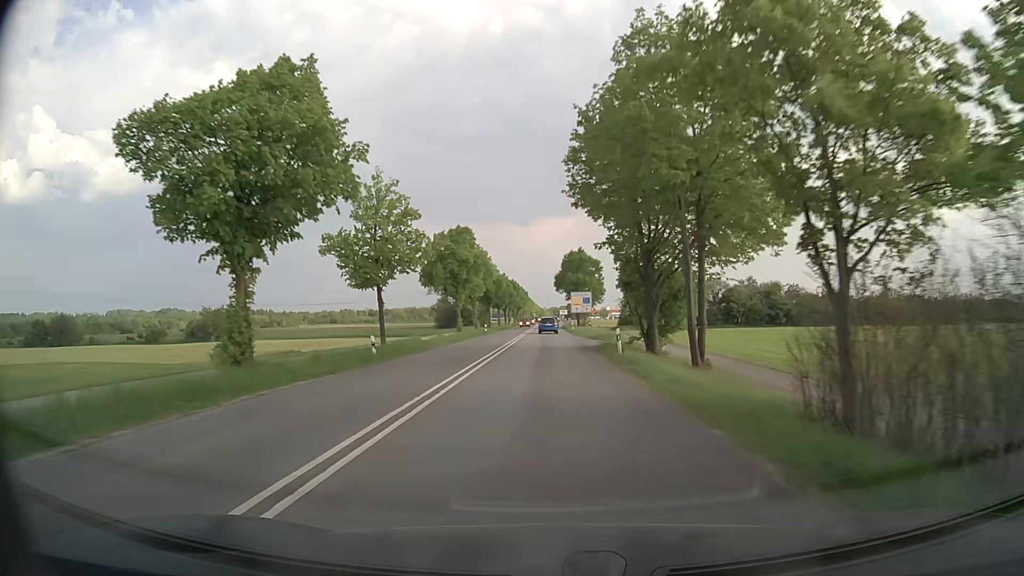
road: secondary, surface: asphalt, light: Day
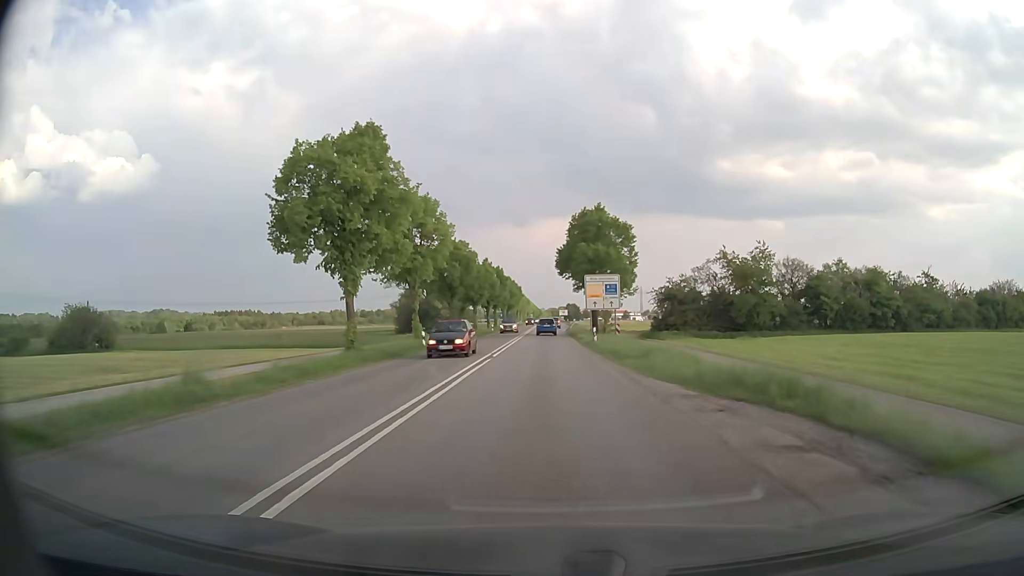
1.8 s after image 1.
(+0.1, +34.4) m; 0°
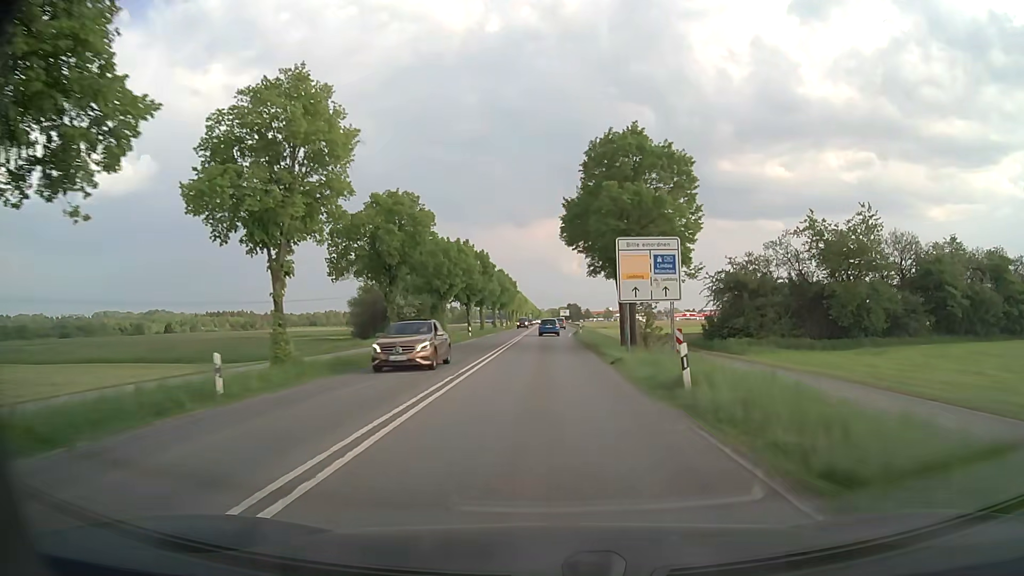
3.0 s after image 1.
(0.0, +22.9) m; 0°
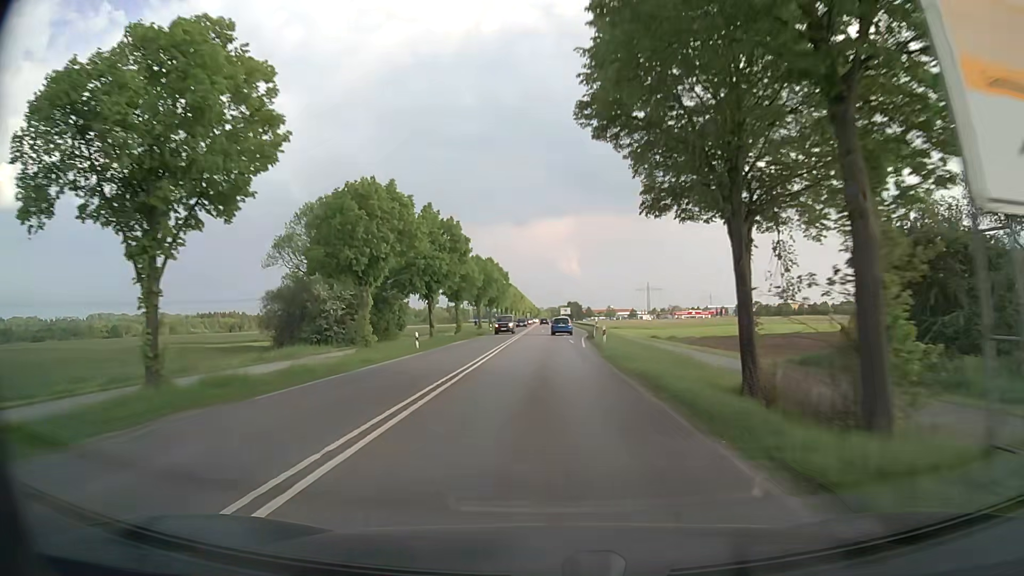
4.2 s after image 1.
(0.0, +22.9) m; 0°
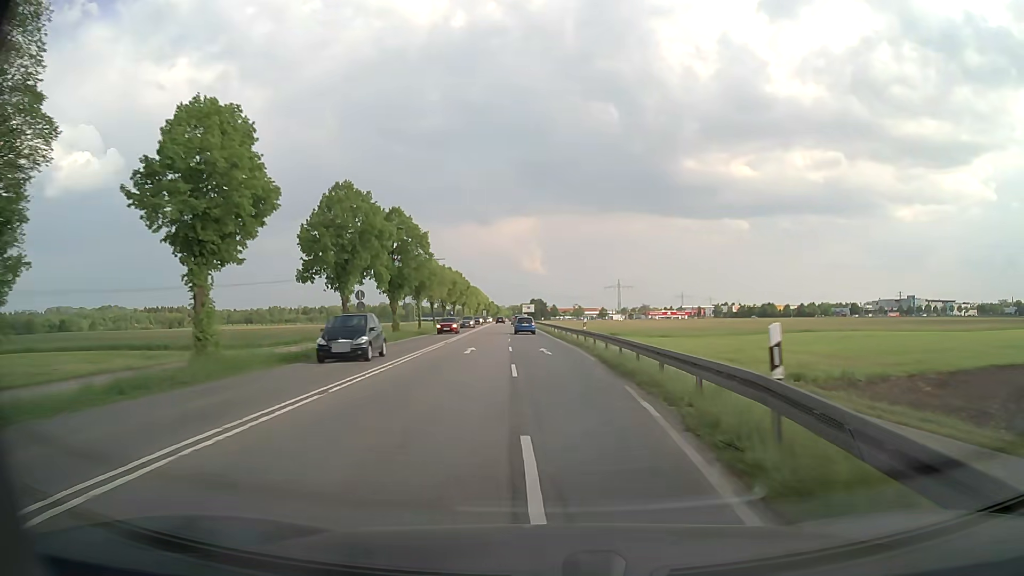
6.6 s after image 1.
(+1.0, +45.7) m; +3°
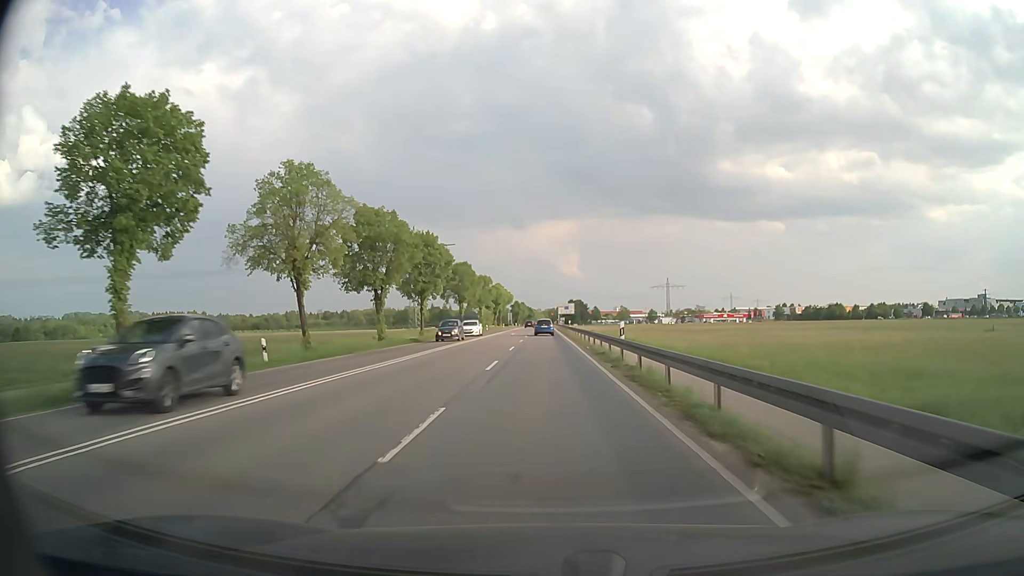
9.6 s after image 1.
(-1.6, +57.2) m; -3°
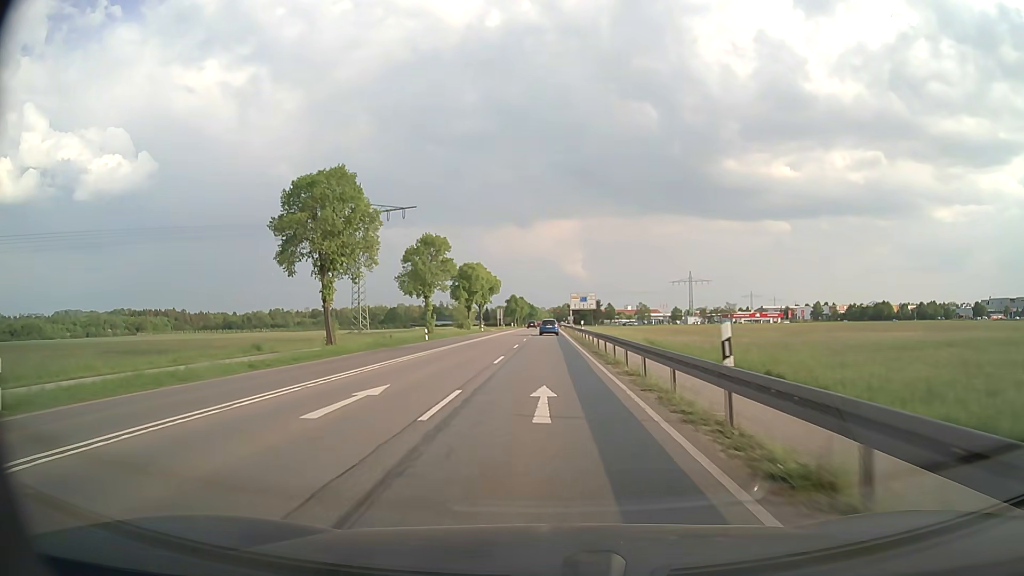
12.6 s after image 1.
(0.0, +57.2) m; 0°
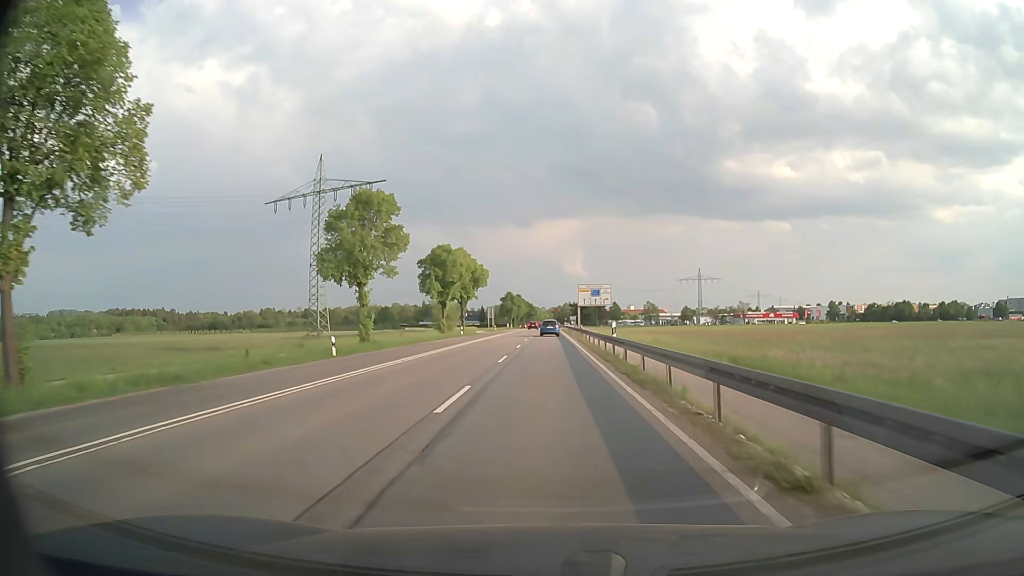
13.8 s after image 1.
(0.0, +23.1) m; 0°
(0, +10) (0, +20) (0, +30) (0, +40) (0, +50) (0, +60) (0, +70) (0, +80) (0, +90) (0, +100) m
